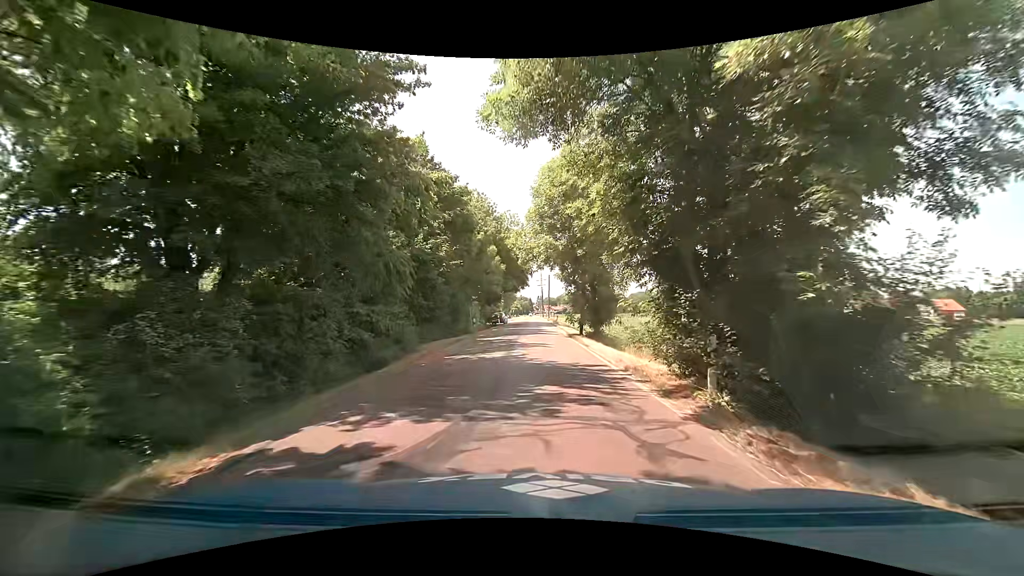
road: tertiary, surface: asphalt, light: Day
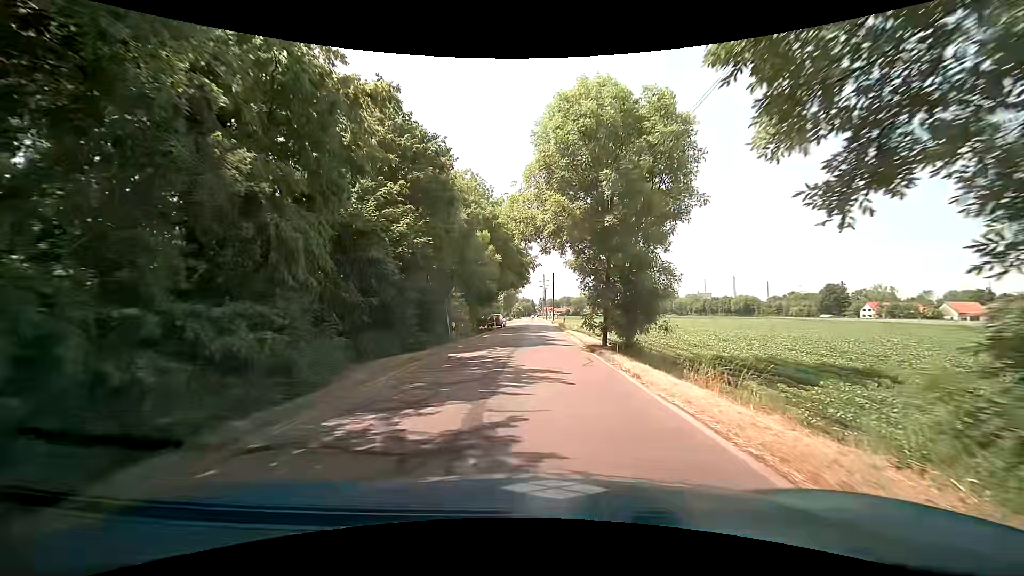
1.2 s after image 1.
(-0.2, +9.8) m; -2°
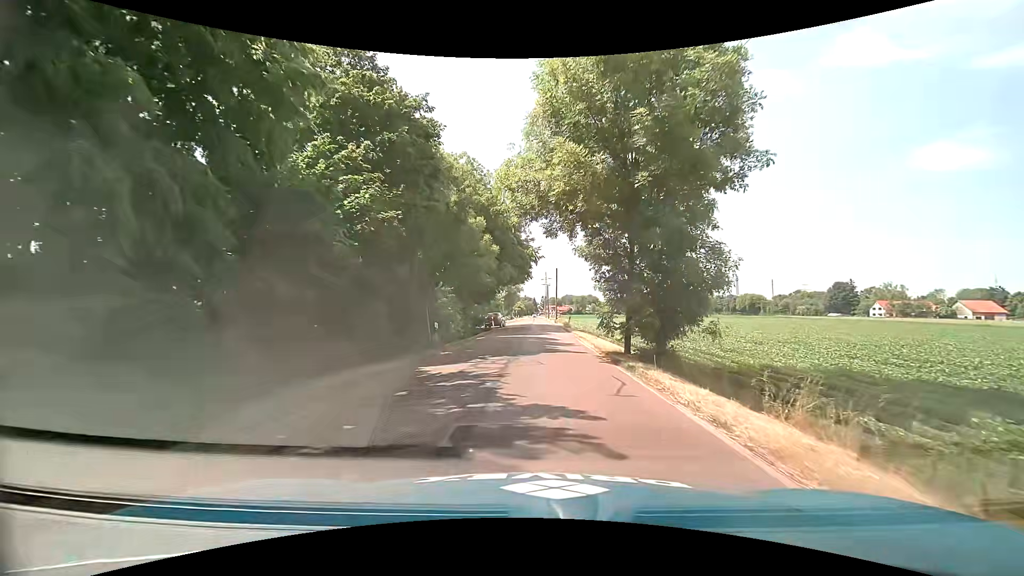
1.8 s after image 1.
(+0.1, +5.0) m; -1°
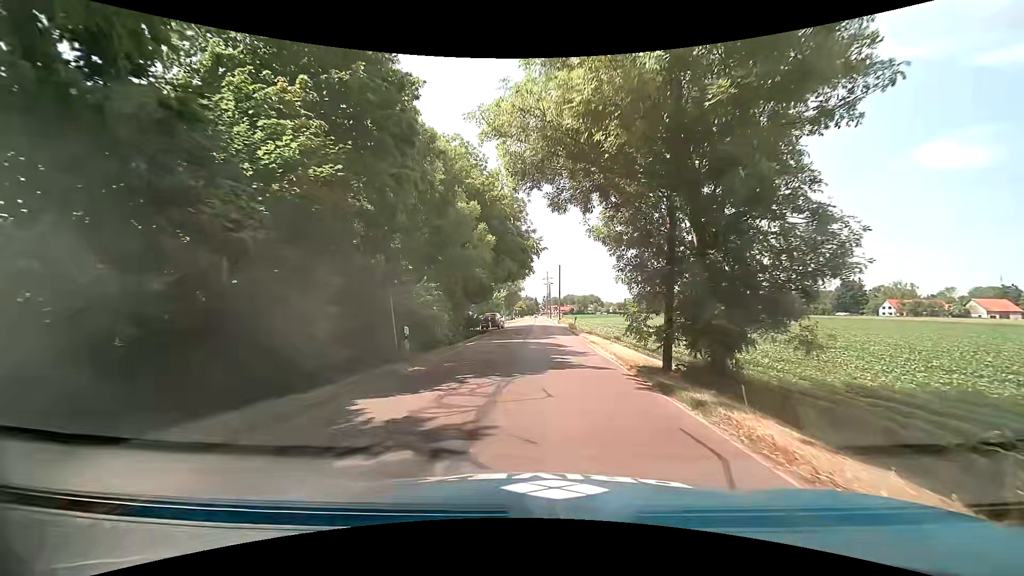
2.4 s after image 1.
(+0.1, +4.9) m; +2°
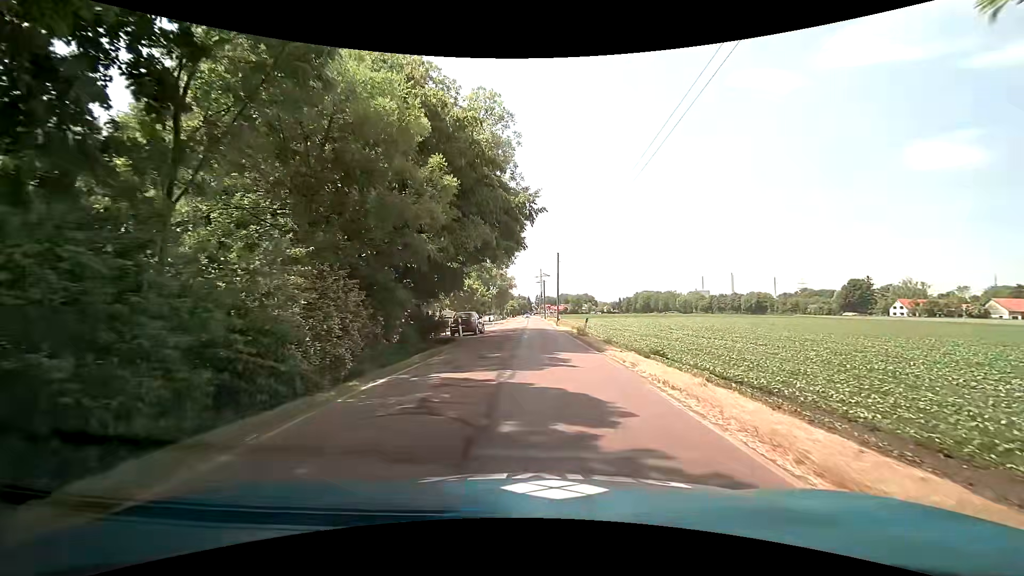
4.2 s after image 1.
(-0.1, +13.8) m; 0°
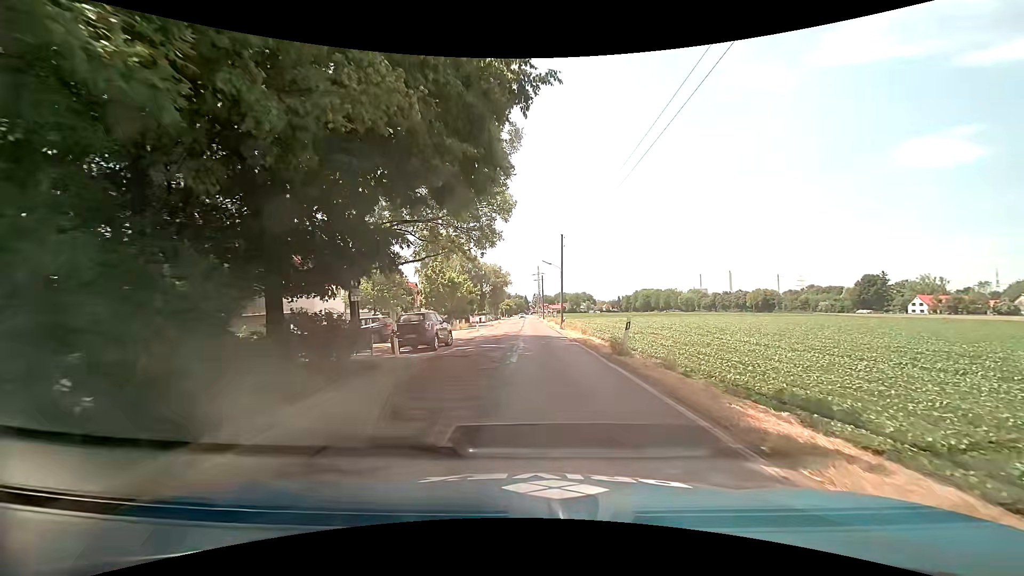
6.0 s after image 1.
(0.0, +13.3) m; 0°
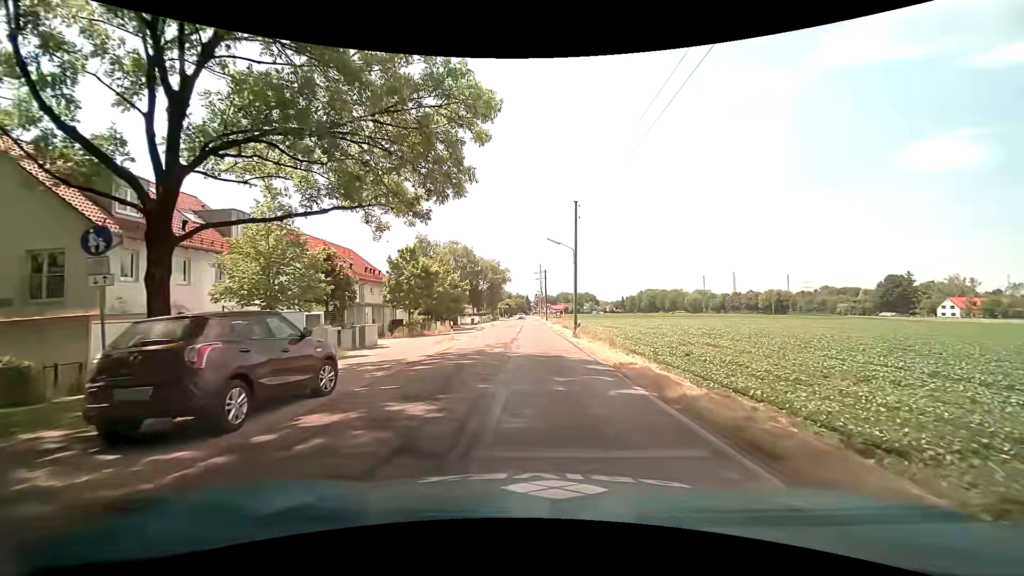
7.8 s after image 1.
(+0.2, +13.5) m; 0°
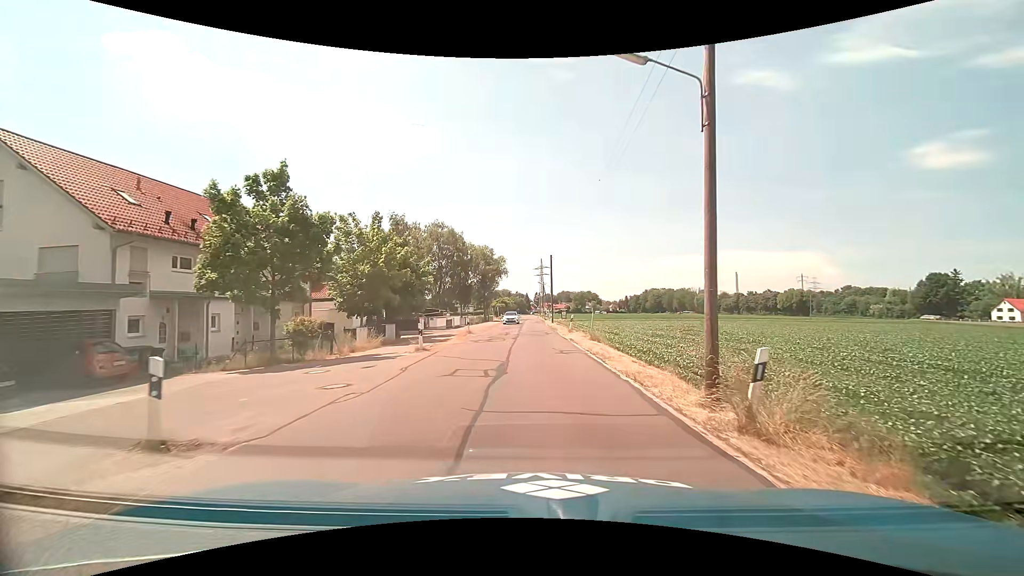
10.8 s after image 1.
(-0.1, +22.8) m; 0°
(0, +10) (0, +20) (0, +30) (0, +40) (0, +50) (0, +60) (0, +70) (0, +80) (0, +90) (+1, +100) m
